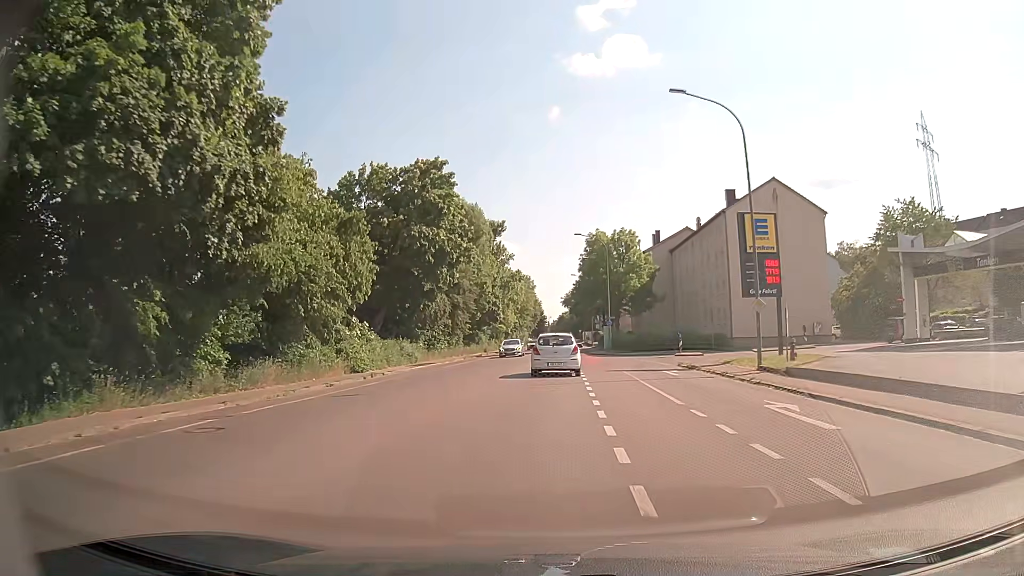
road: tertiary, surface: asphalt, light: Day
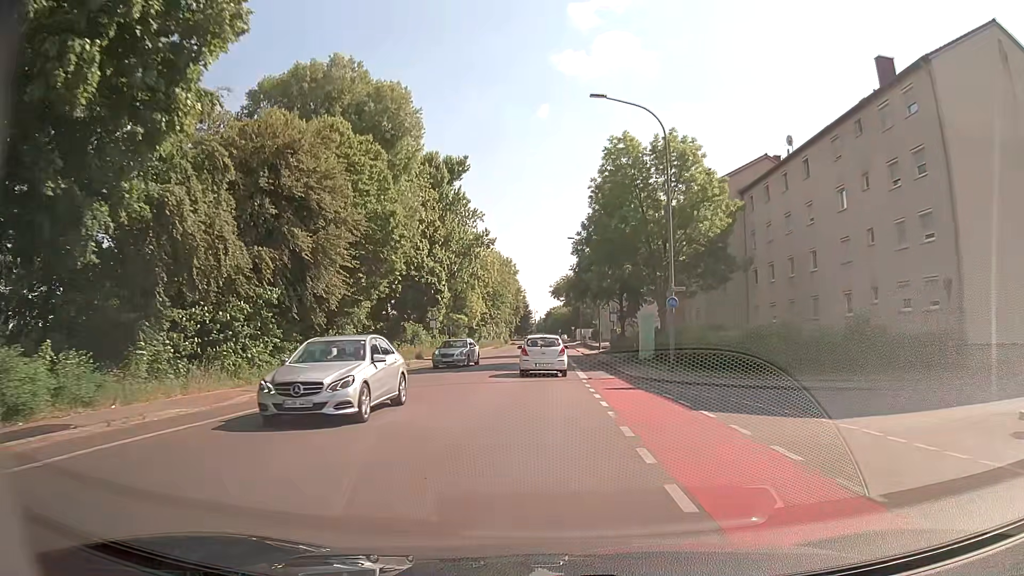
(+0.4, +36.5) m; +1°
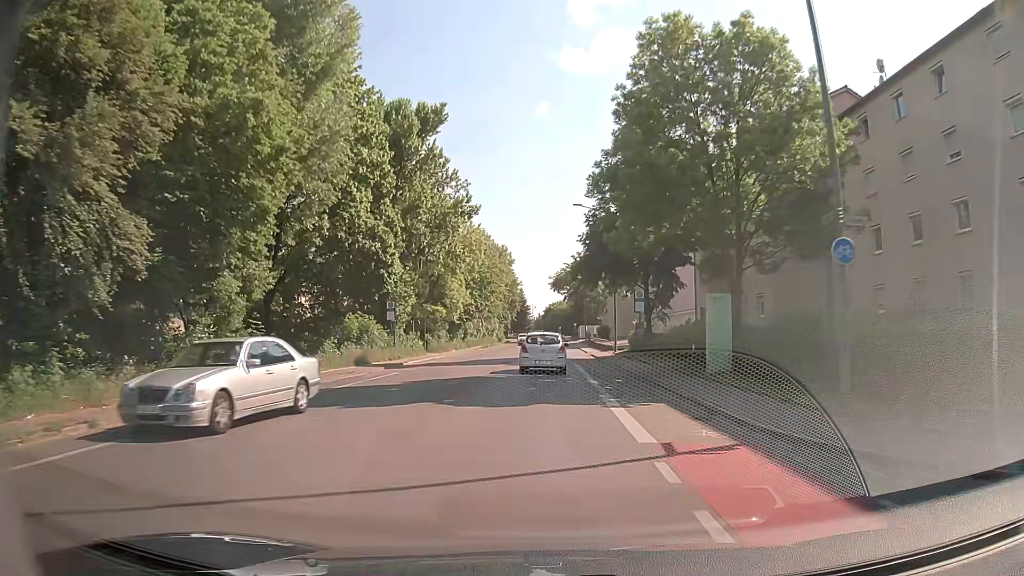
(-0.1, +15.3) m; 0°
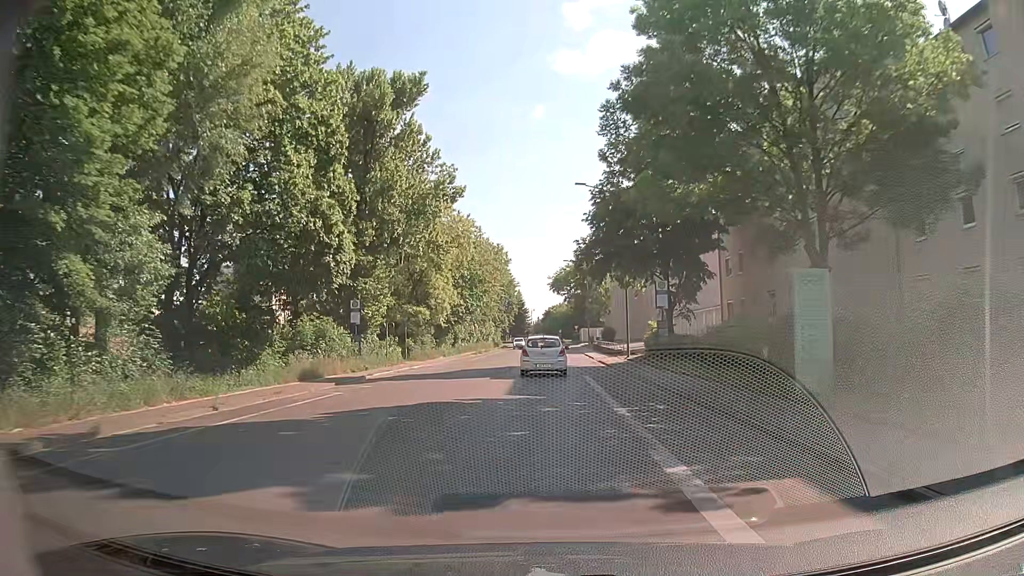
(0.0, +7.7) m; 0°
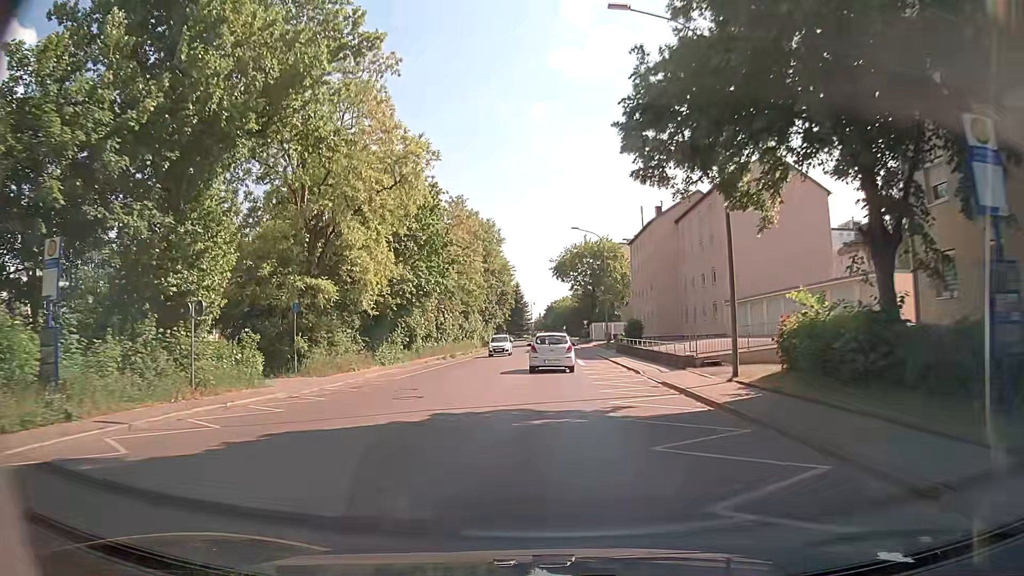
(-0.2, +23.2) m; 0°
